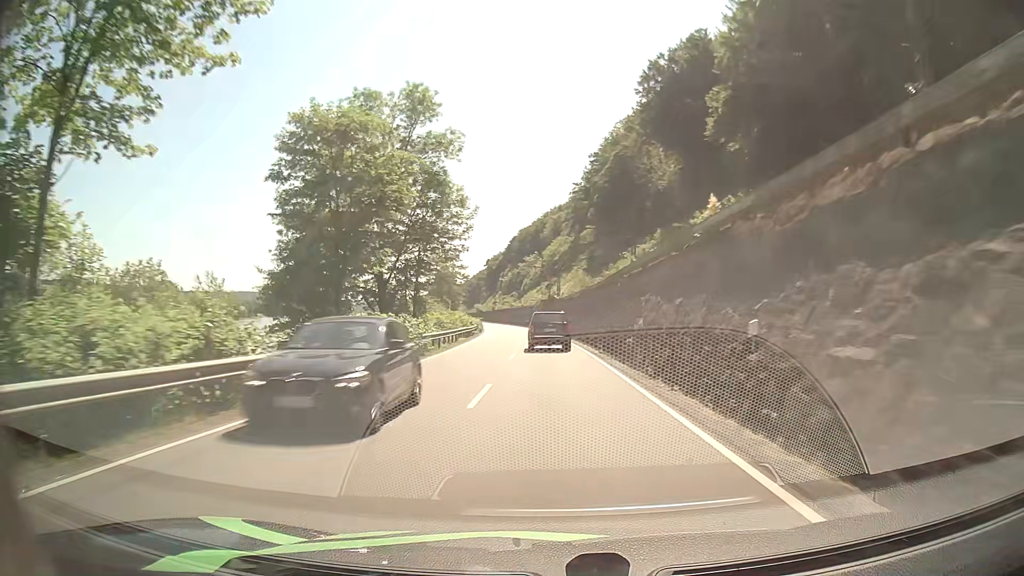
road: primary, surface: asphalt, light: Day
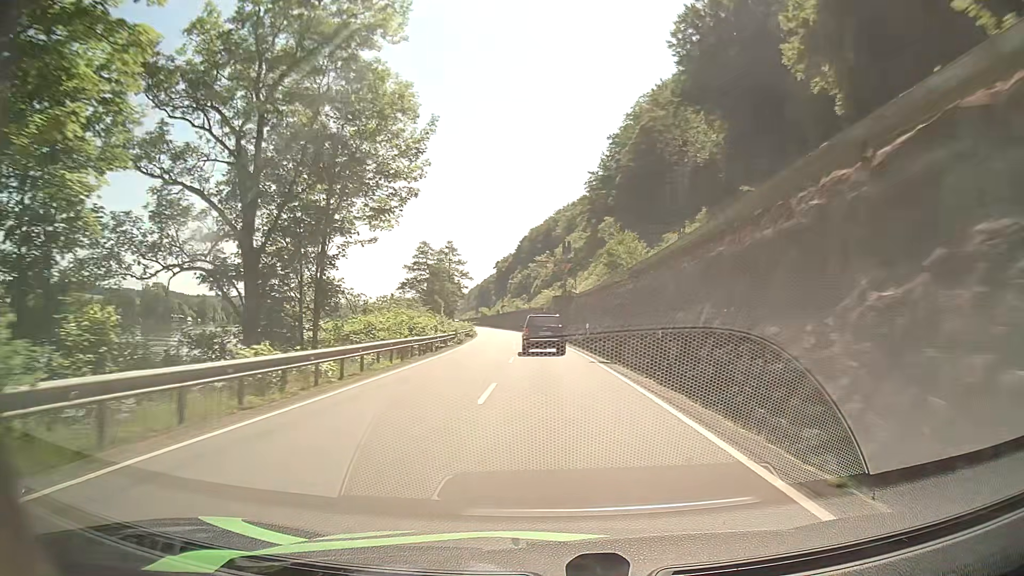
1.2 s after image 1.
(-0.2, +23.2) m; -1°
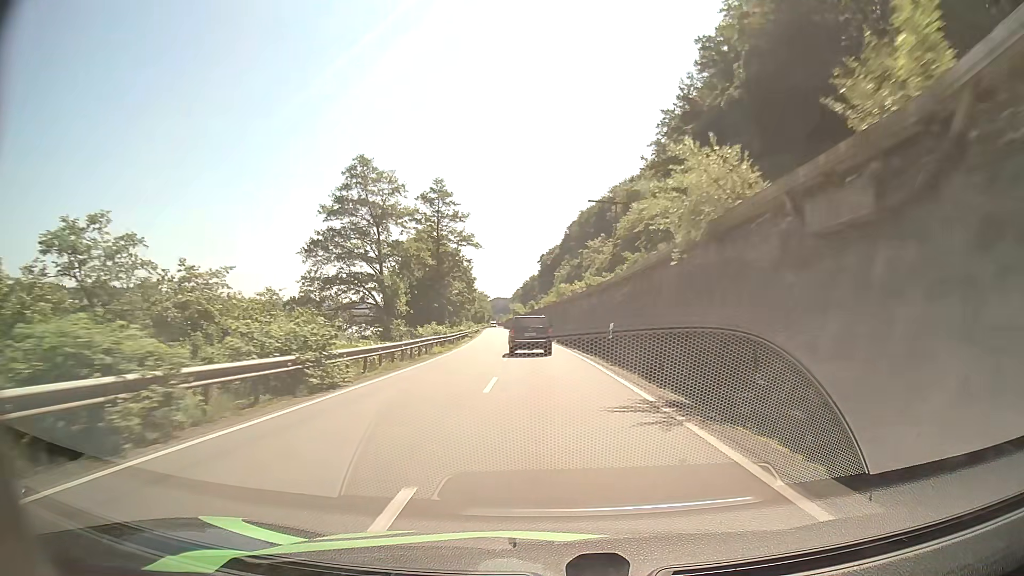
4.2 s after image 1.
(-1.9, +57.7) m; -4°
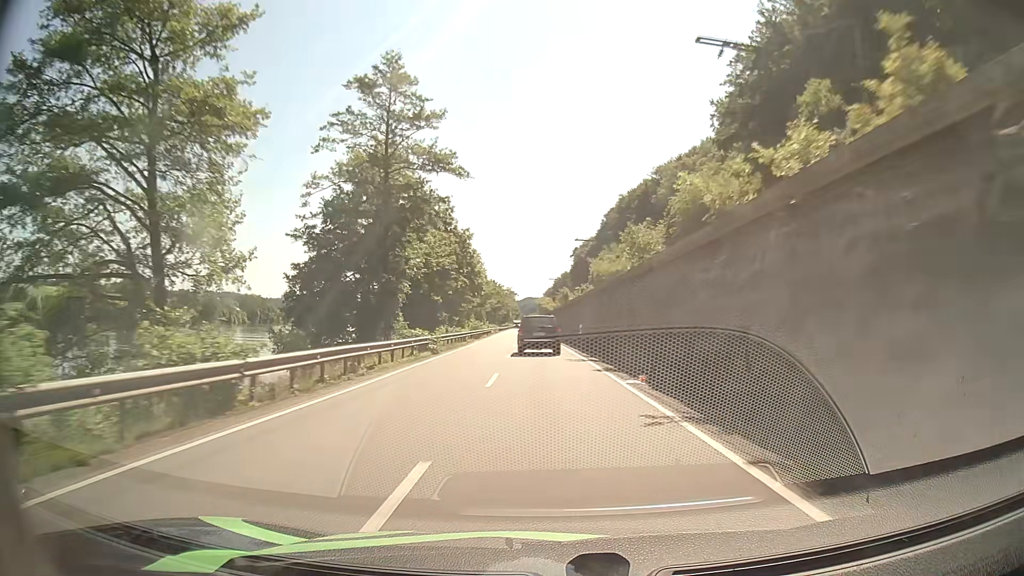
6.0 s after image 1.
(-0.8, +34.8) m; -2°
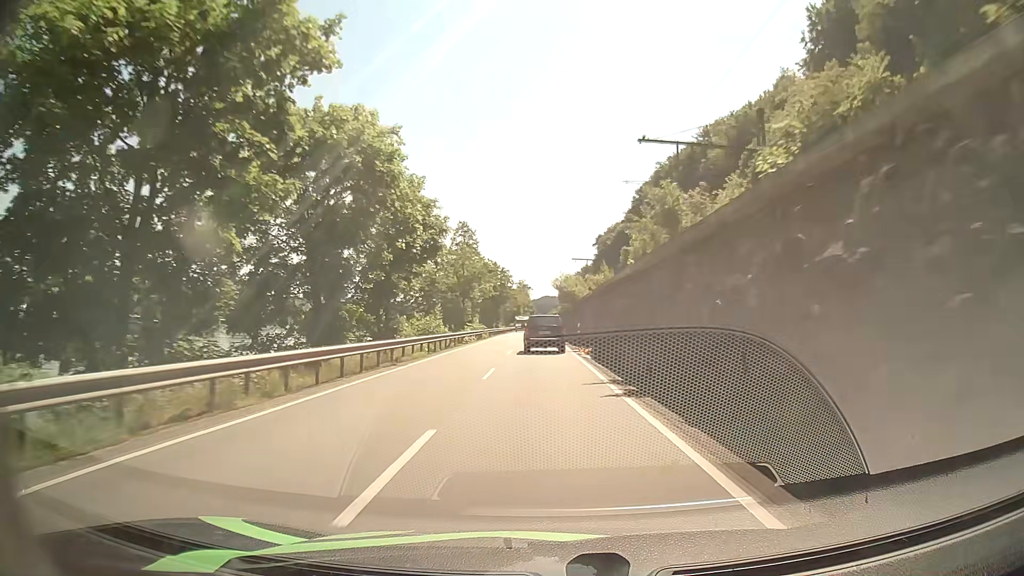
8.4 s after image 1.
(-1.0, +45.9) m; -2°
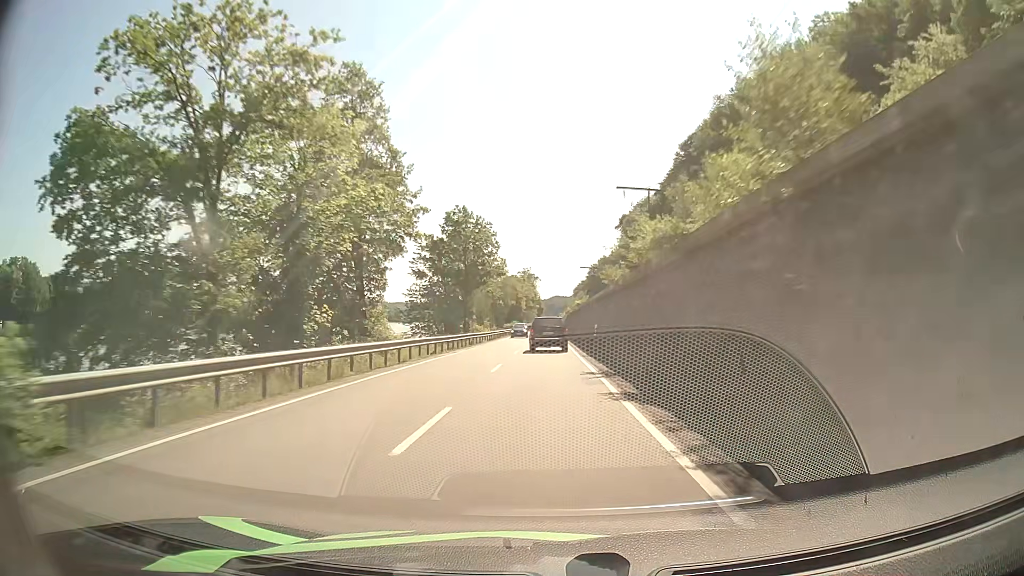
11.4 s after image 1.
(-0.2, +57.2) m; -1°
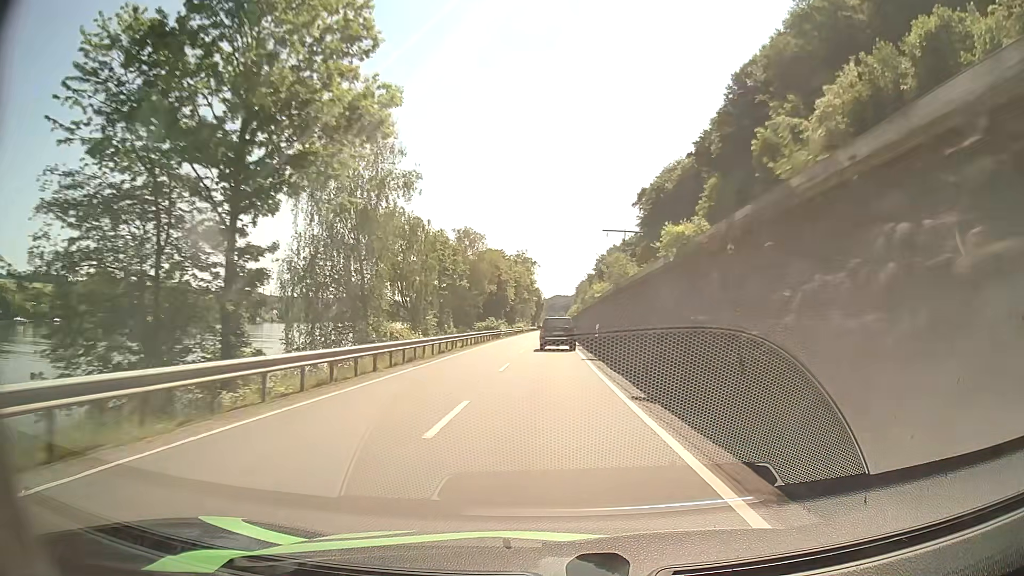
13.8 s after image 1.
(0.0, +46.9) m; 0°
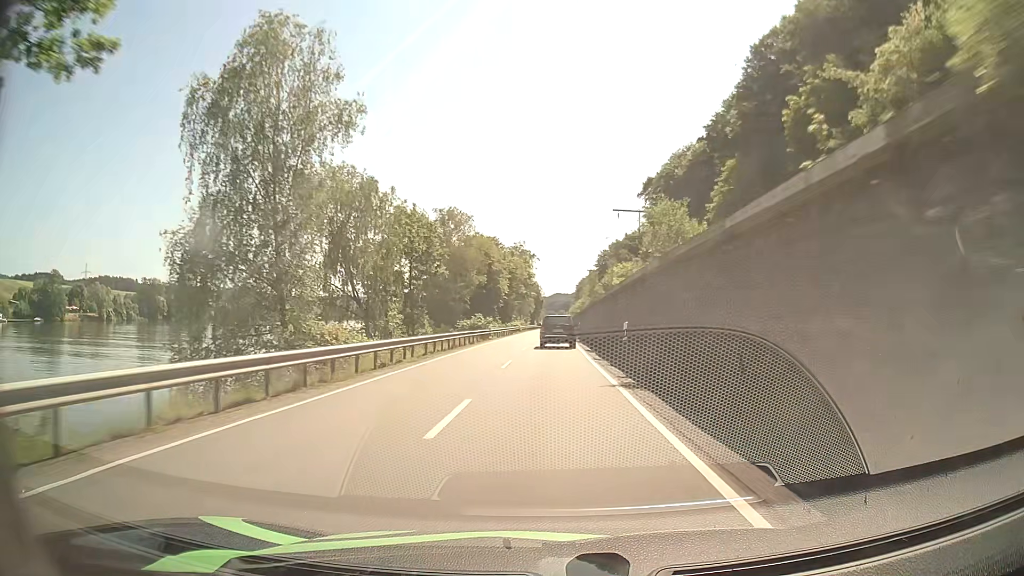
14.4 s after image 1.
(0.0, +12.1) m; 0°
(0, +10) (0, +20) (0, +30) (0, +40) (0, +50) (0, +60) (0, +70) (+1, +80) (+1, +90) (+1, +100) m
